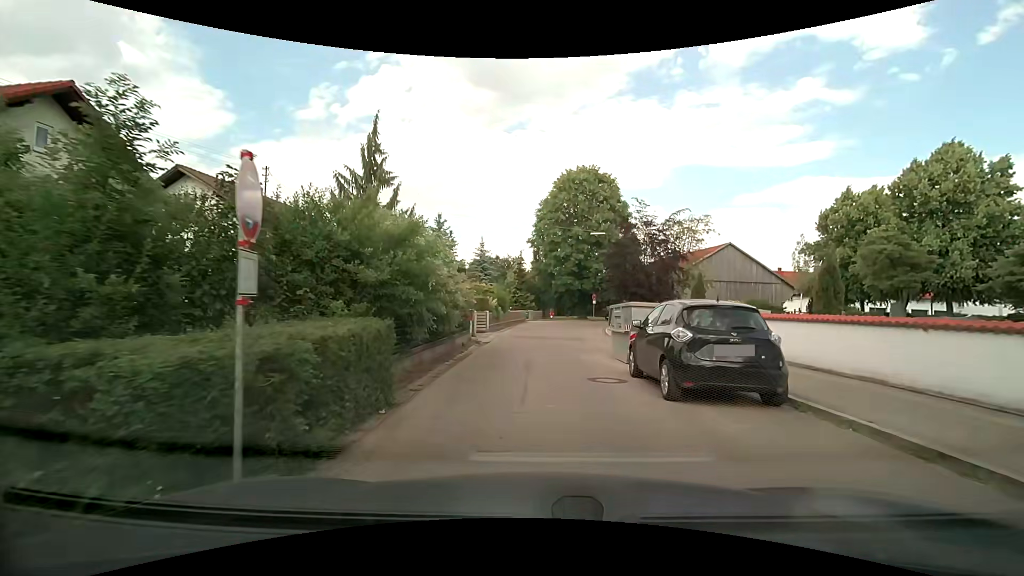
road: residential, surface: asphalt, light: Day
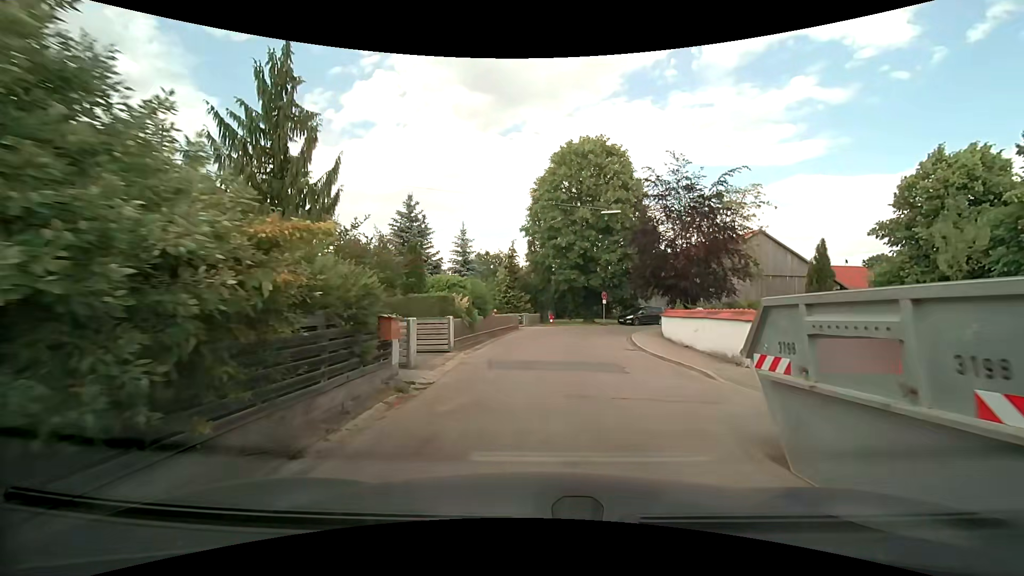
(+0.3, +10.3) m; +3°
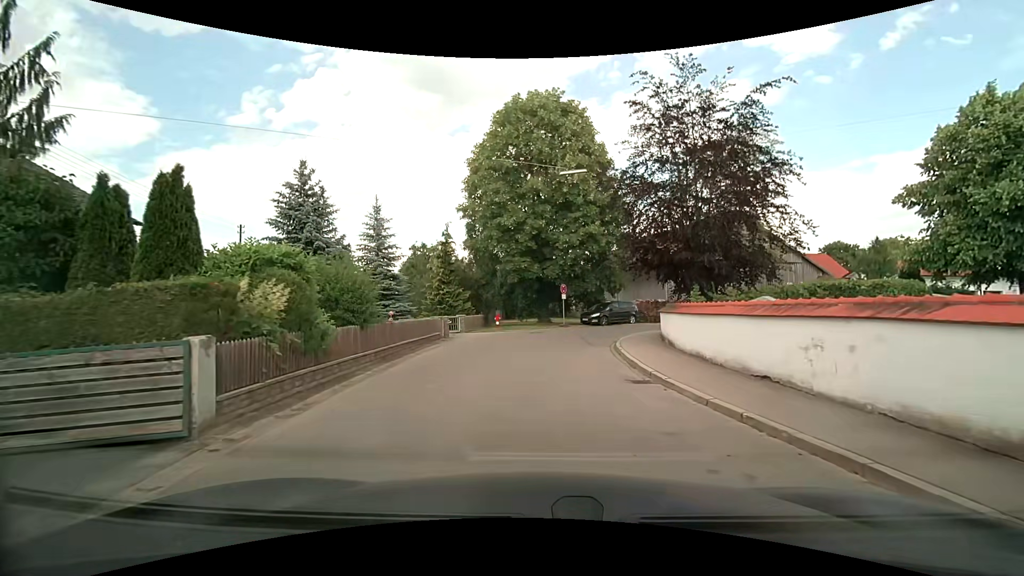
(+0.4, +9.7) m; +6°
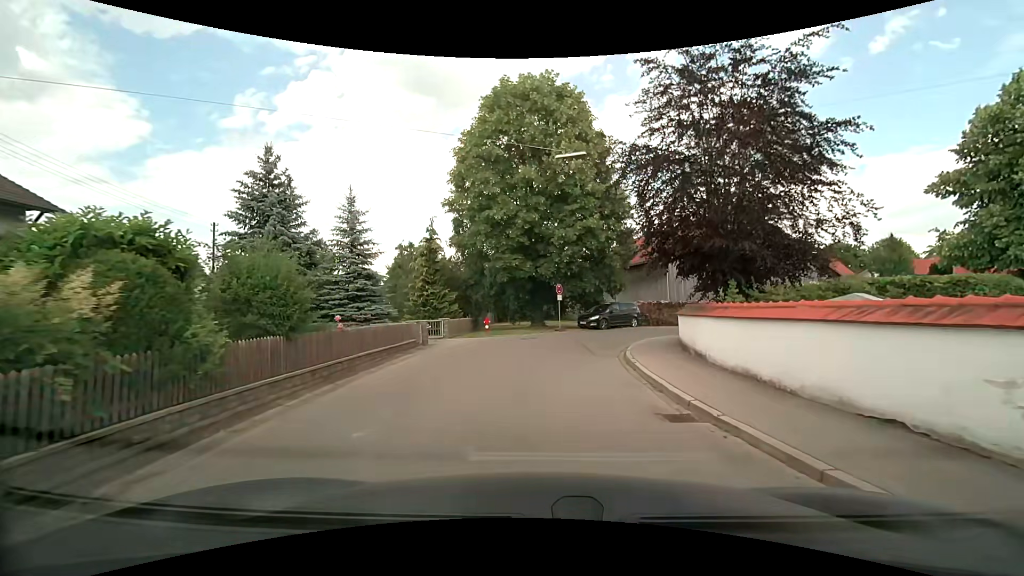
(0.0, +3.1) m; -1°
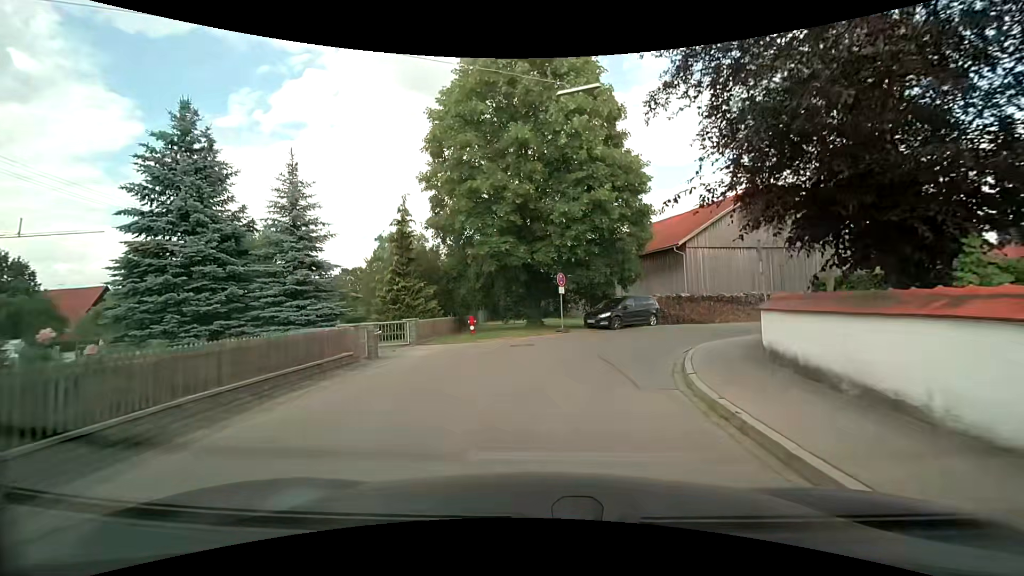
(0.0, +6.1) m; 0°
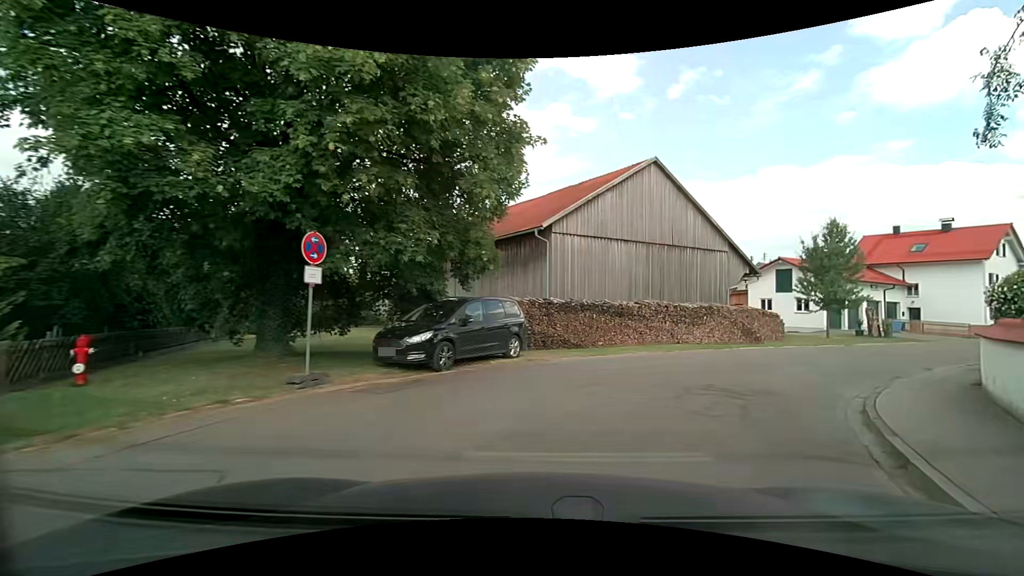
(+1.7, +14.0) m; +18°
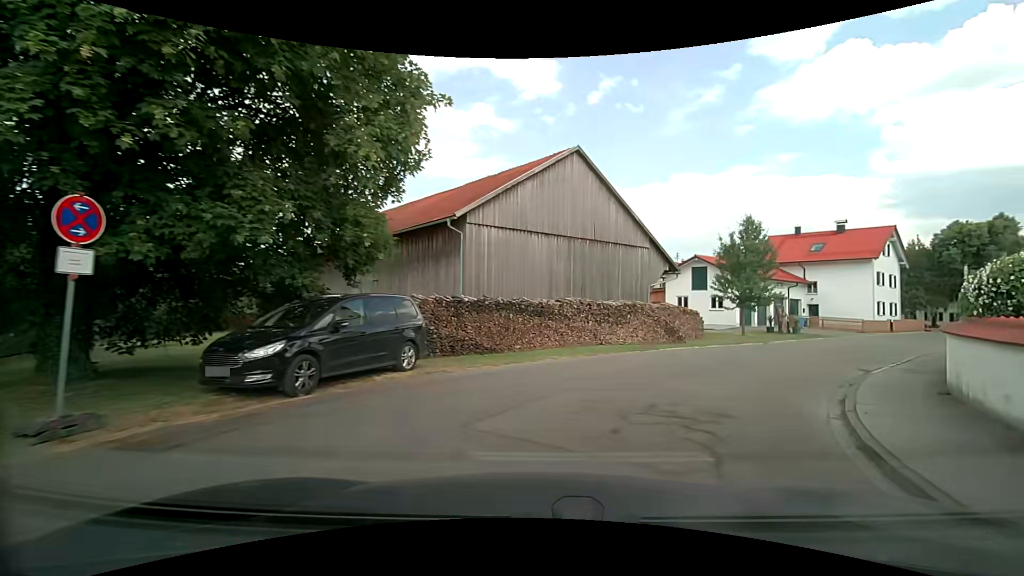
(+0.3, +2.7) m; +11°
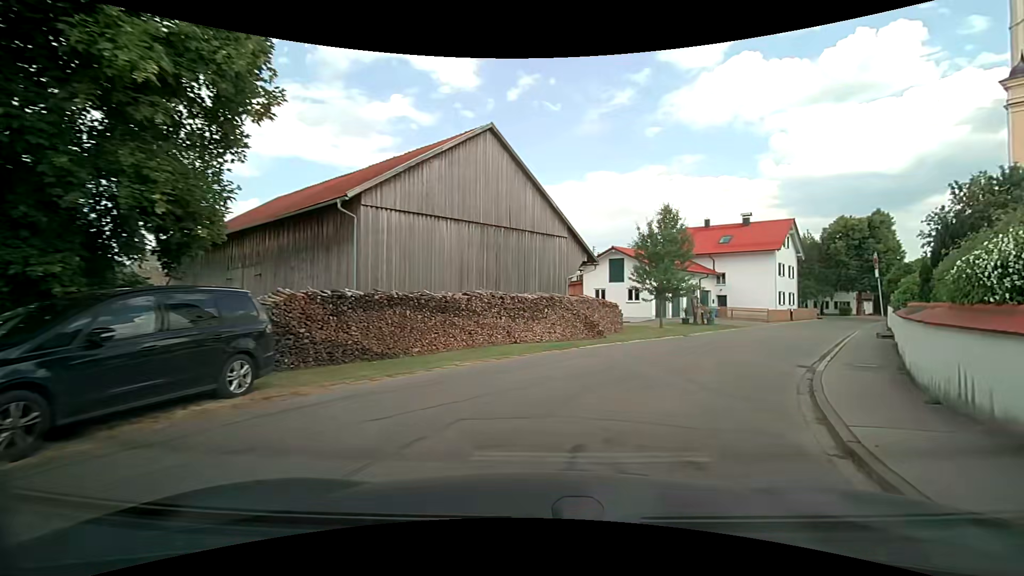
(+0.2, +2.8) m; +8°
